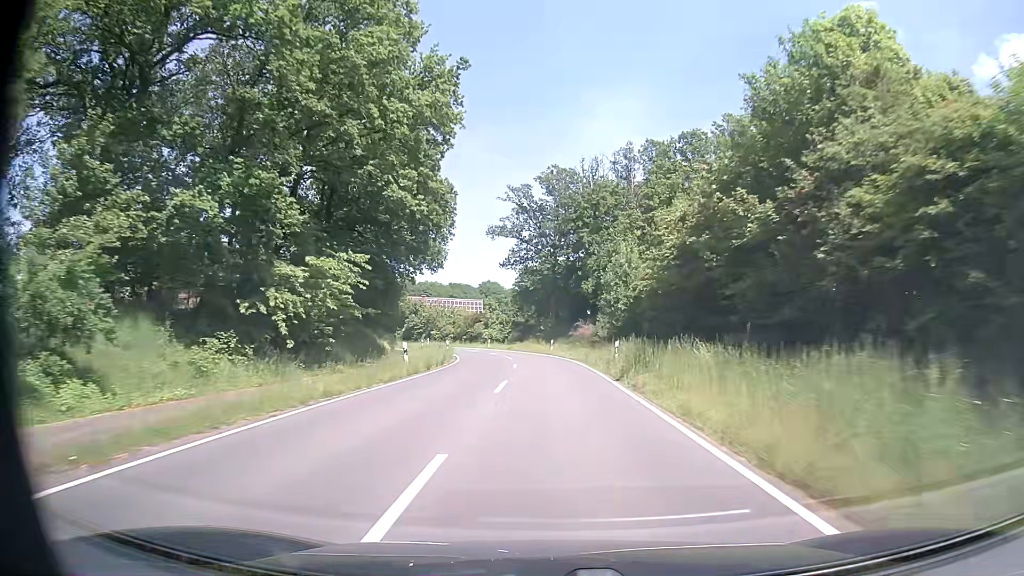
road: tertiary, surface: asphalt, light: Day
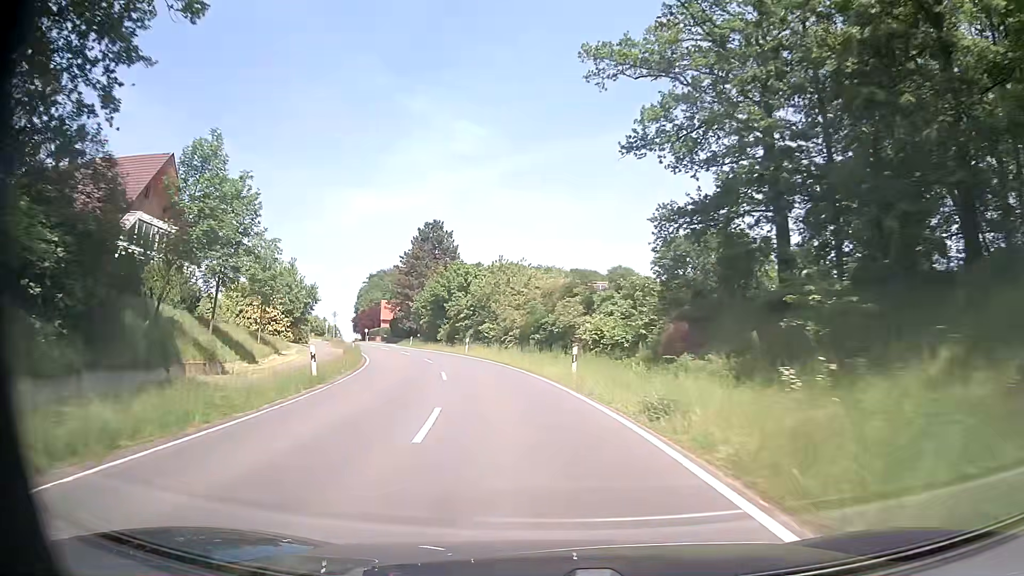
(-2.8, +55.3) m; -11°
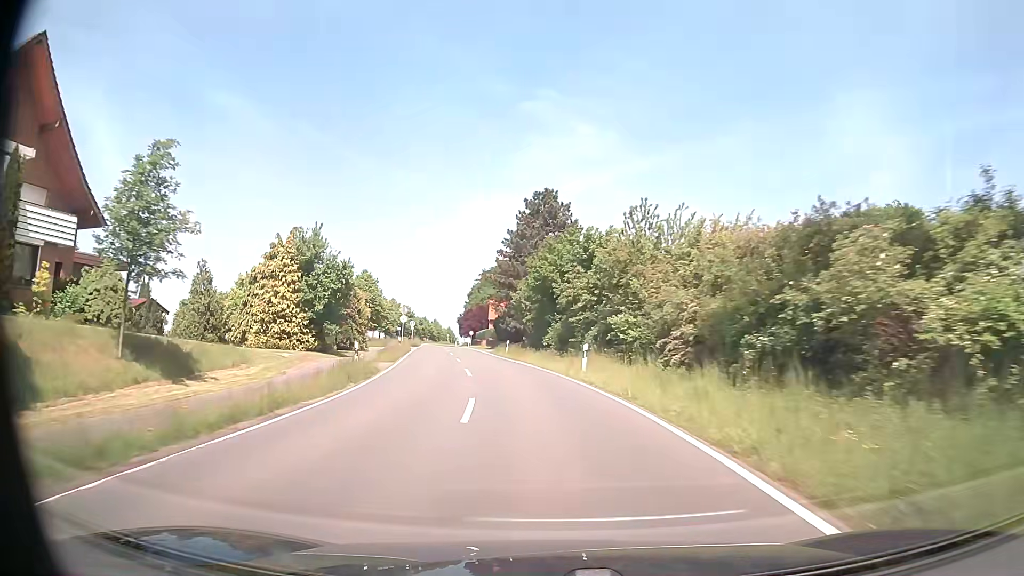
(-2.1, +22.4) m; -11°
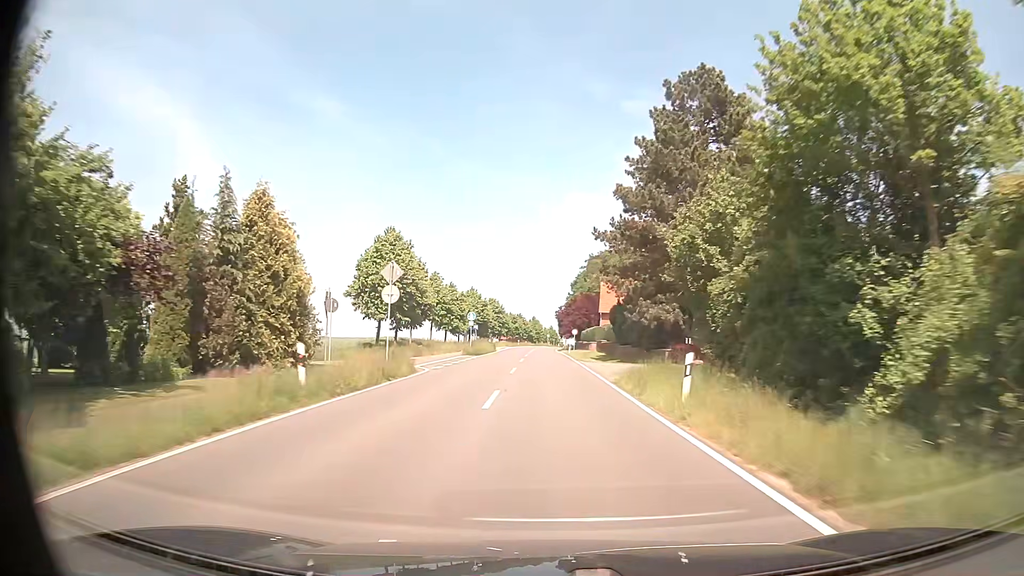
(-3.6, +34.4) m; -10°
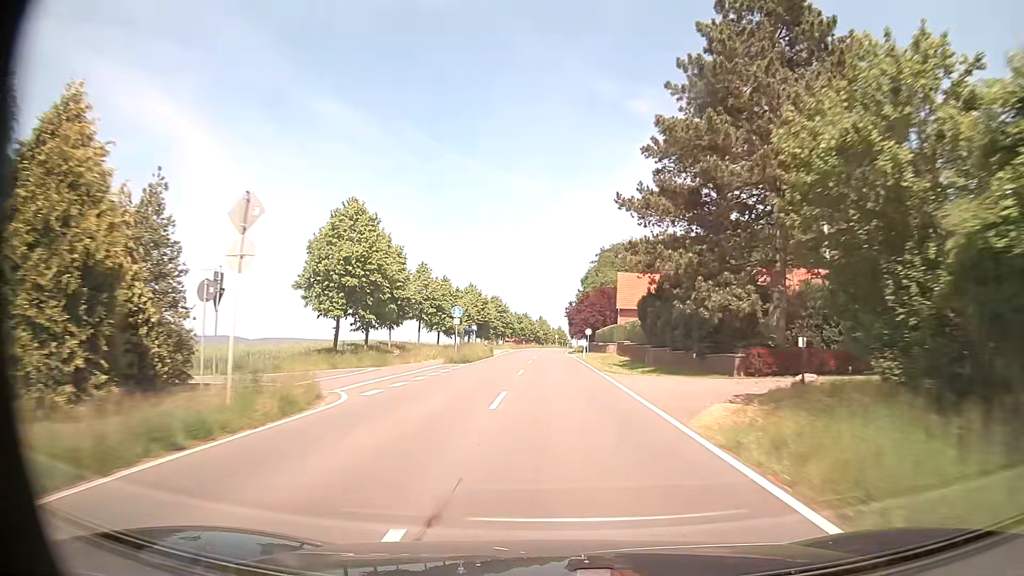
(-0.1, +11.8) m; -1°
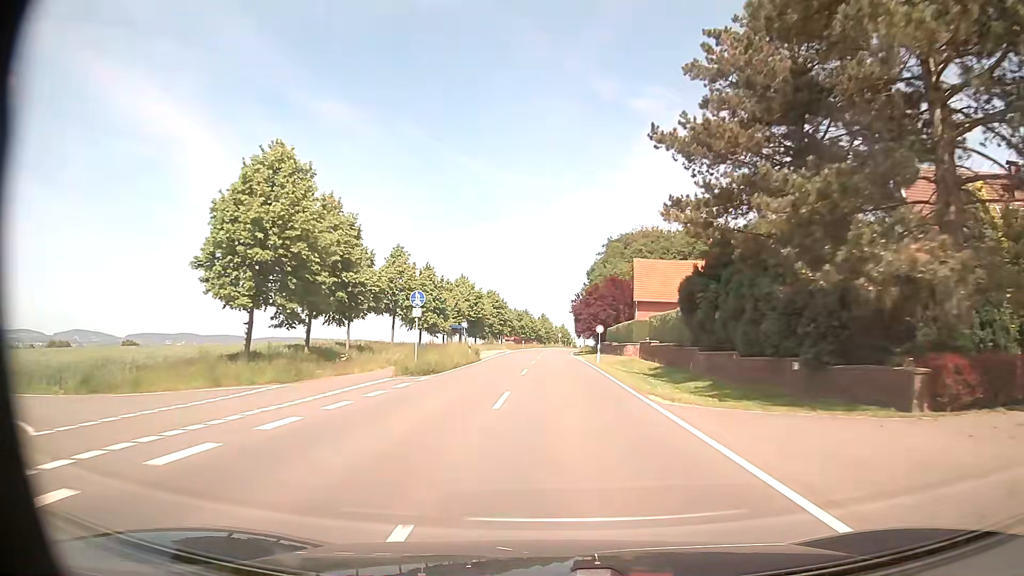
(0.0, +12.0) m; 0°
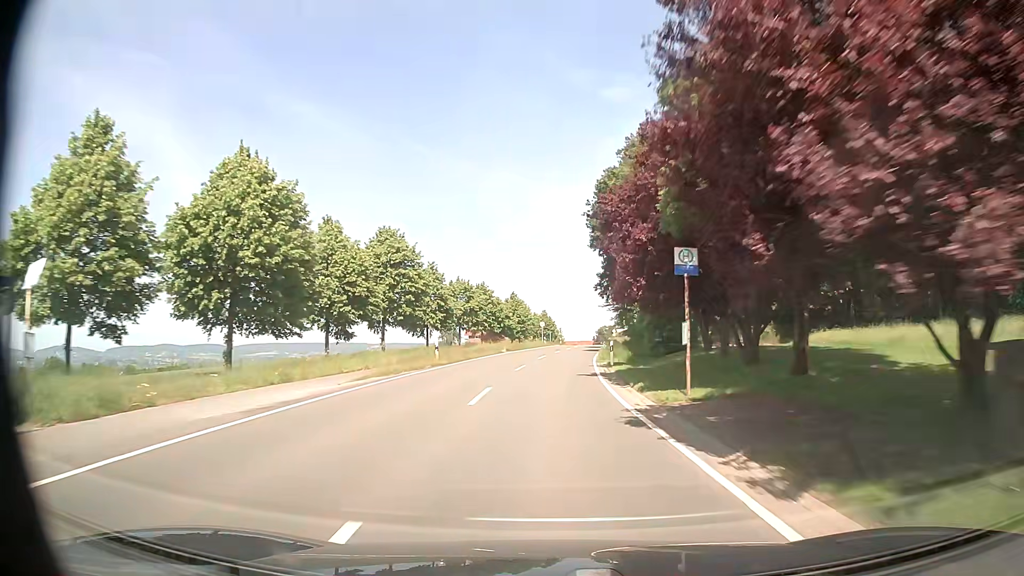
(+0.9, +60.3) m; +2°
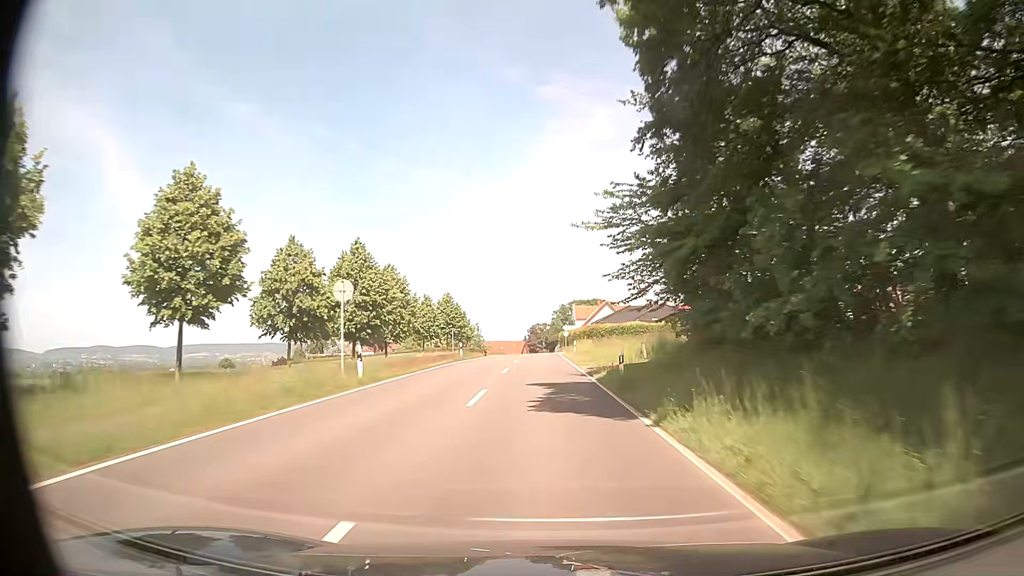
(+3.1, +59.9) m; +6°
